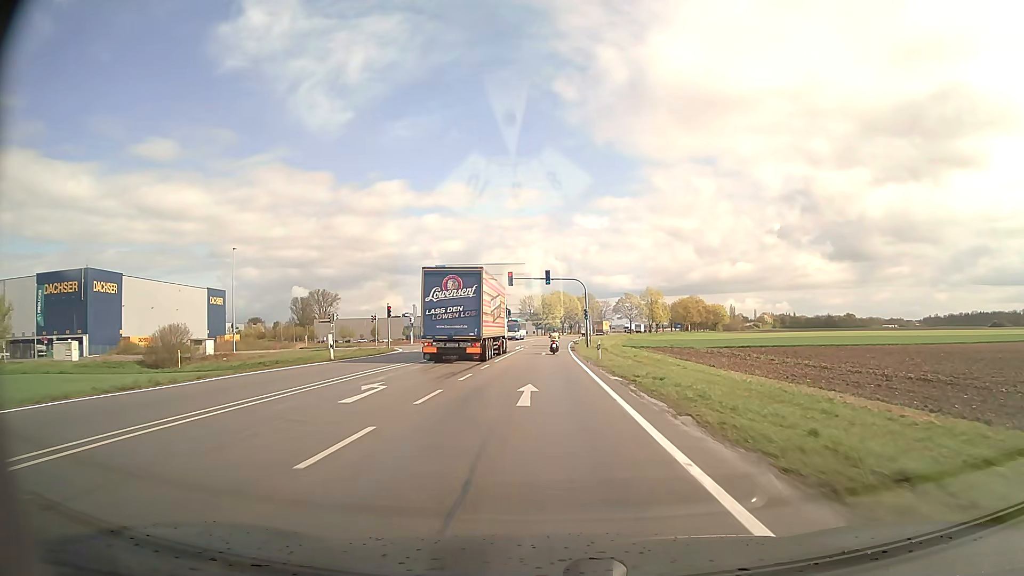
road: secondary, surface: asphalt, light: Day
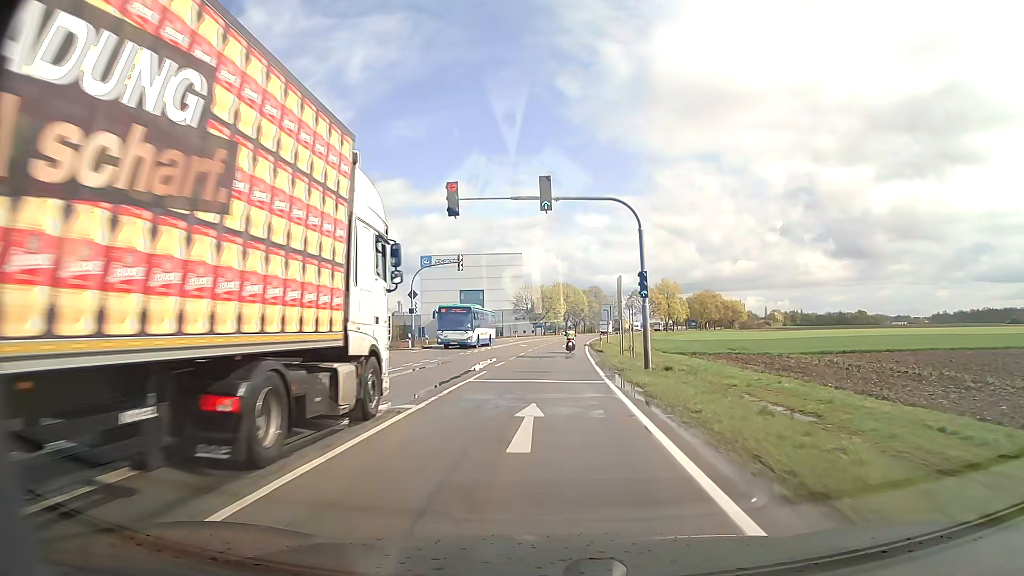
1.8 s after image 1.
(0.0, +32.8) m; 0°
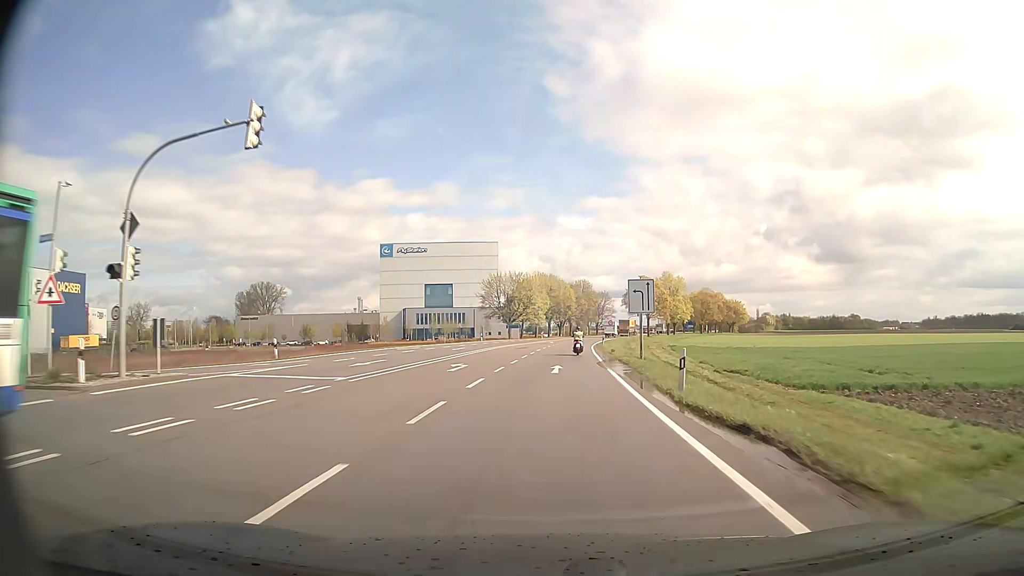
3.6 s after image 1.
(+0.1, +33.6) m; +1°
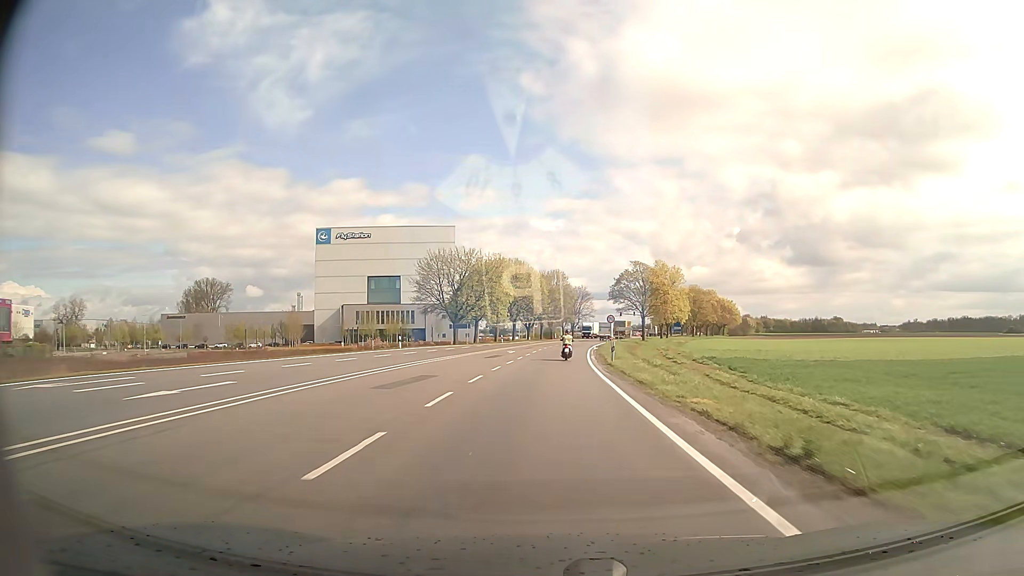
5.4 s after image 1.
(+0.8, +33.5) m; +2°
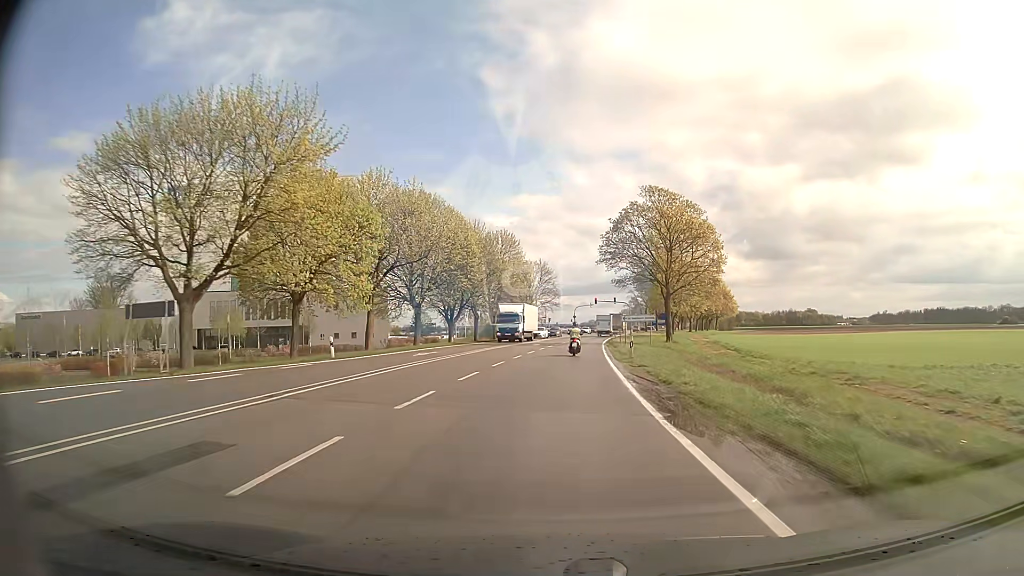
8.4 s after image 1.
(+1.9, +54.5) m; +4°
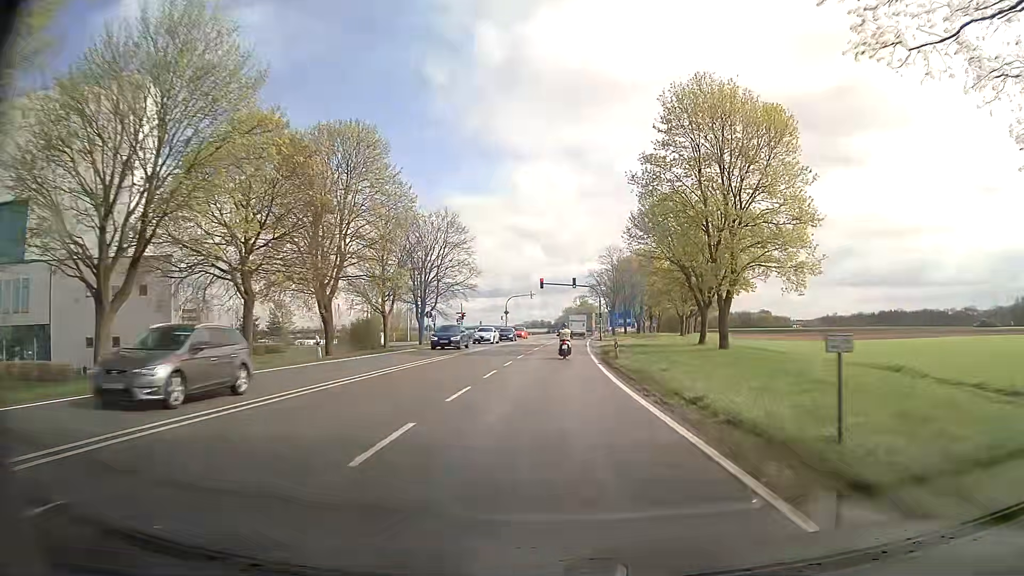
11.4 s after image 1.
(+2.4, +52.5) m; +6°
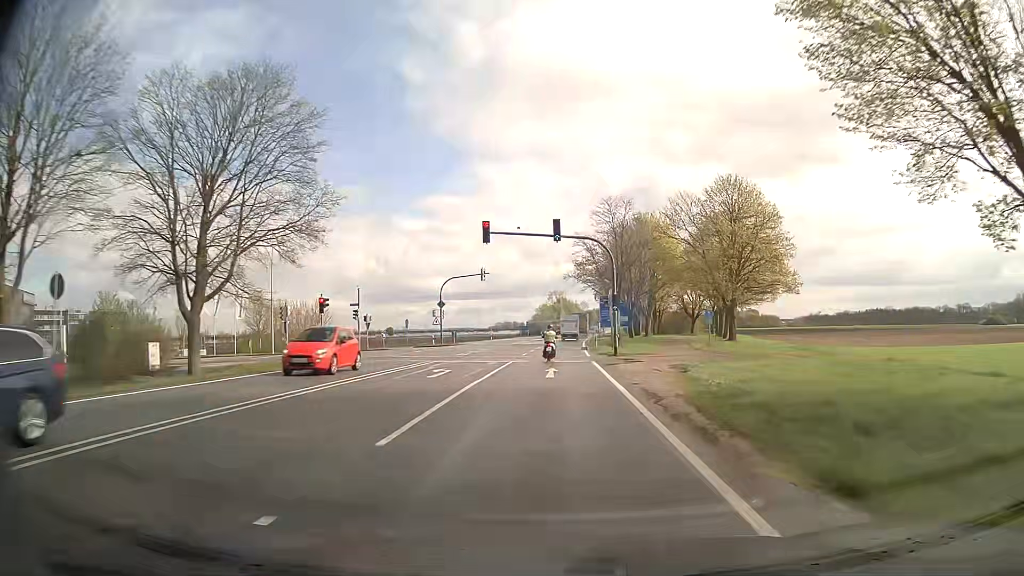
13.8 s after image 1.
(+1.1, +40.8) m; +2°
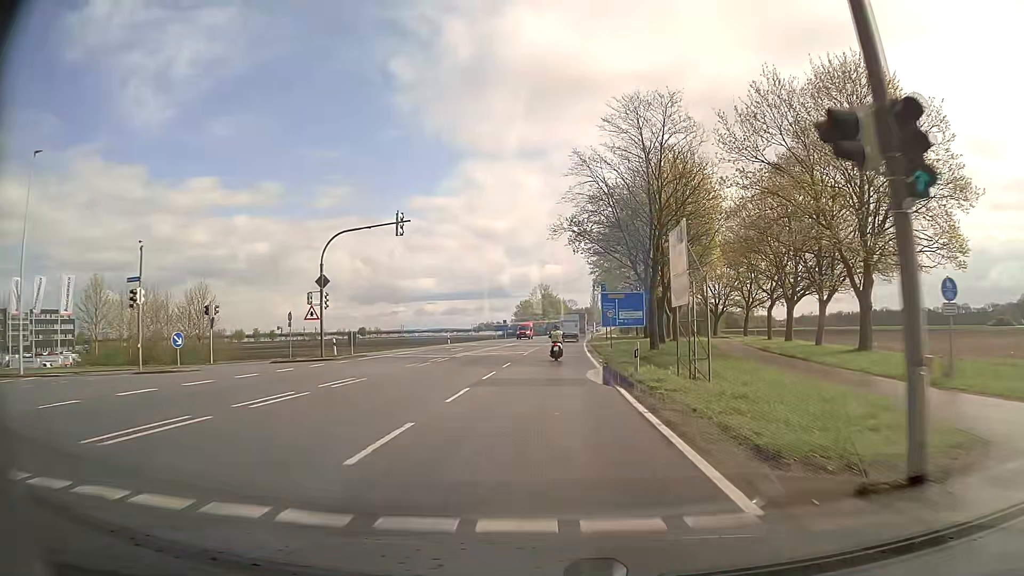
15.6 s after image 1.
(+0.5, +30.0) m; +2°
(0, +10) (0, +20) (0, +30) (+1, +40) (+1, +50) (+1, +60) (+2, +70) (+2, +80) (+3, +90) (+4, +100) m
